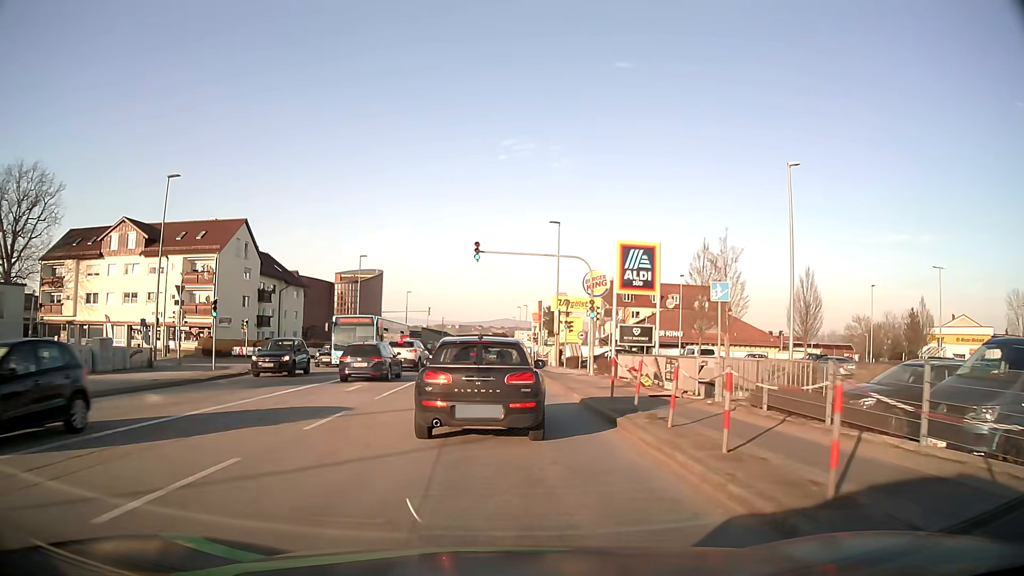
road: tertiary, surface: asphalt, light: Day
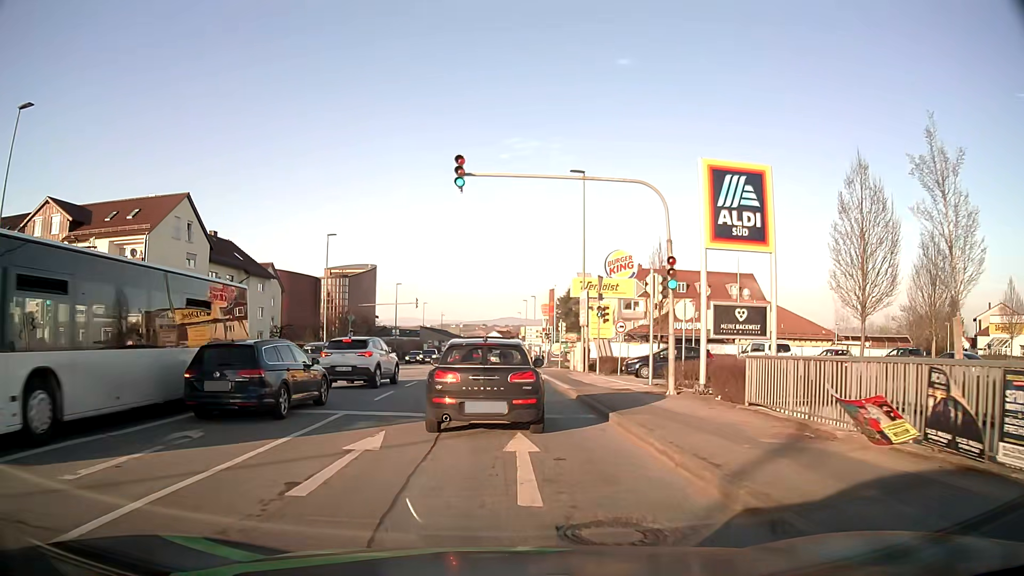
(0.0, +13.8) m; 0°
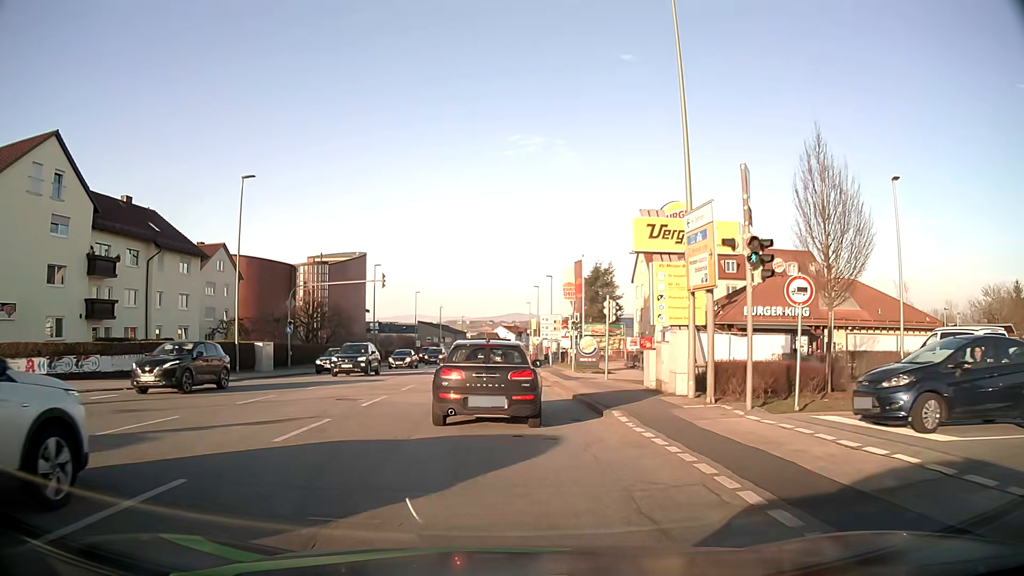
(-0.1, +19.4) m; -1°
(0, +10) (0, +20) (0, +30) (0, +40) (0, +50) (+1, +60) (+1, +70) (+1, +80) (+1, +90) (+1, +100) m
